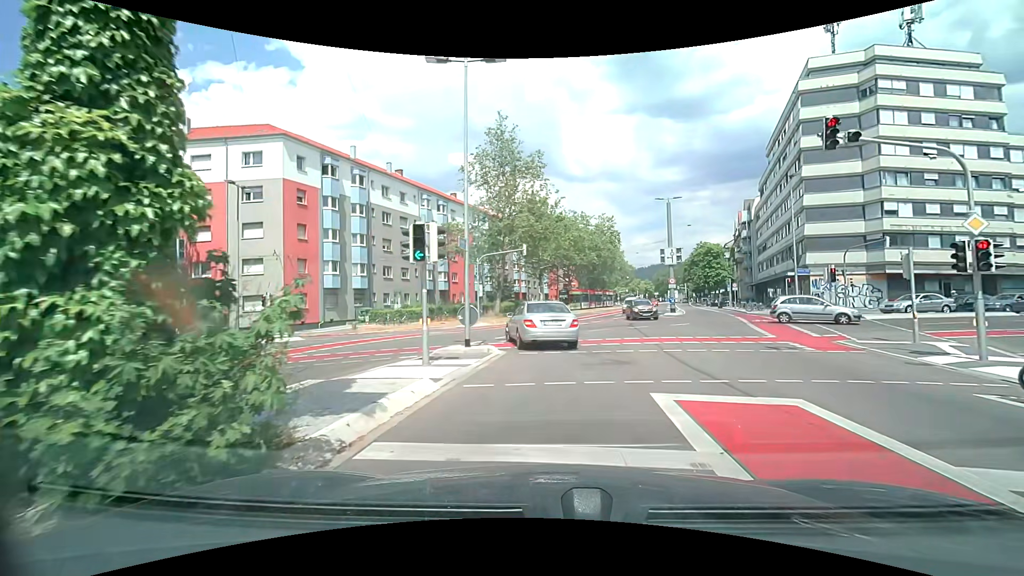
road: secondary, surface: asphalt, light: Day
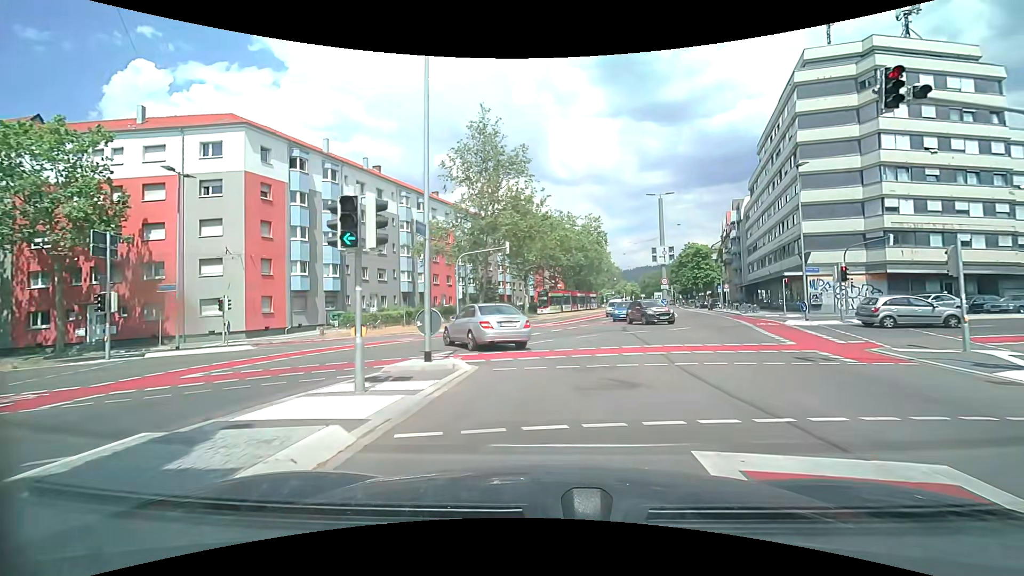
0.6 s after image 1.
(0.0, +3.0) m; +2°
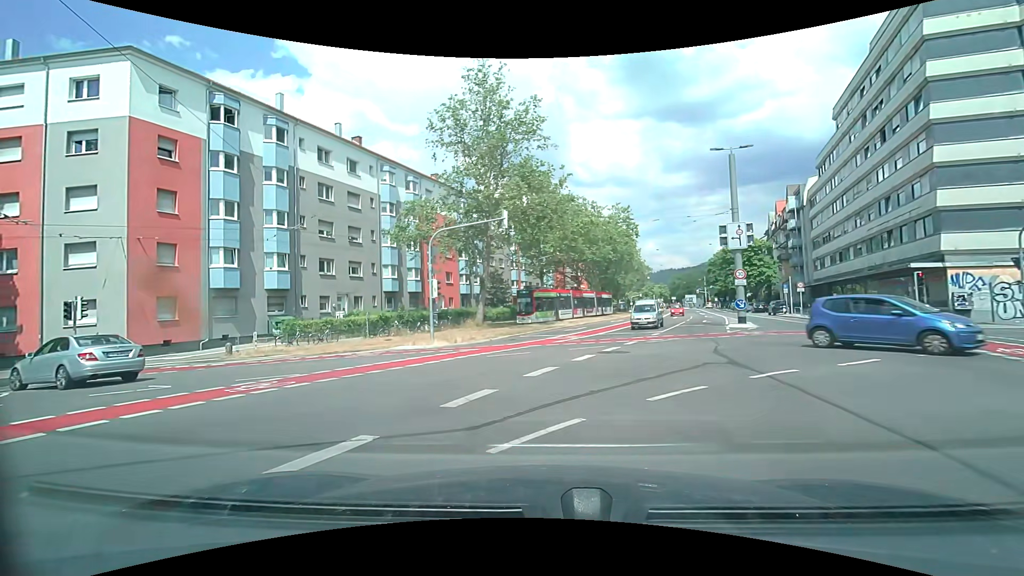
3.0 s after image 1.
(+0.1, +12.7) m; -3°
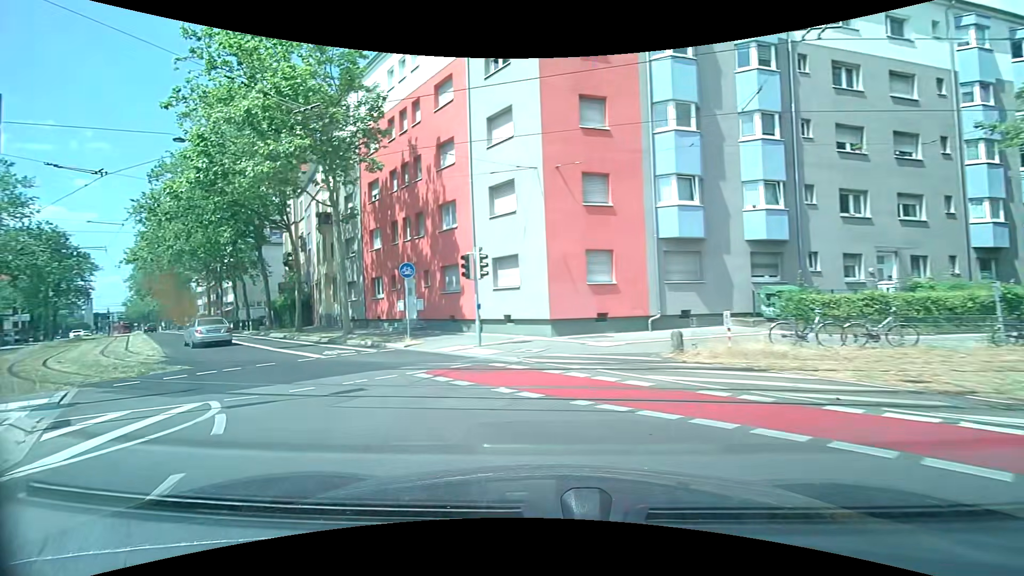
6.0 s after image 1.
(-6.0, +13.3) m; -53°
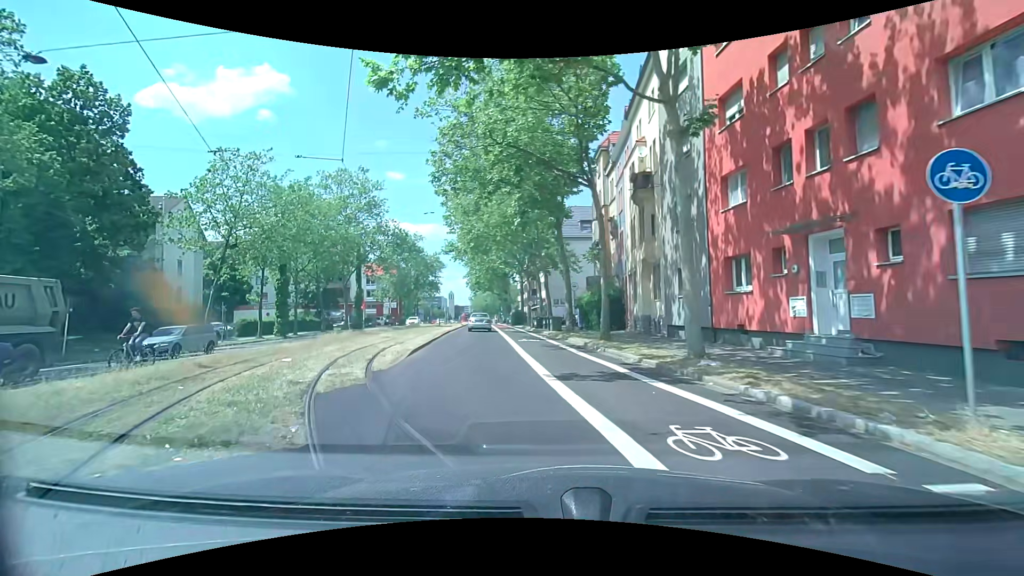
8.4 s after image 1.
(-4.6, +12.2) m; -33°
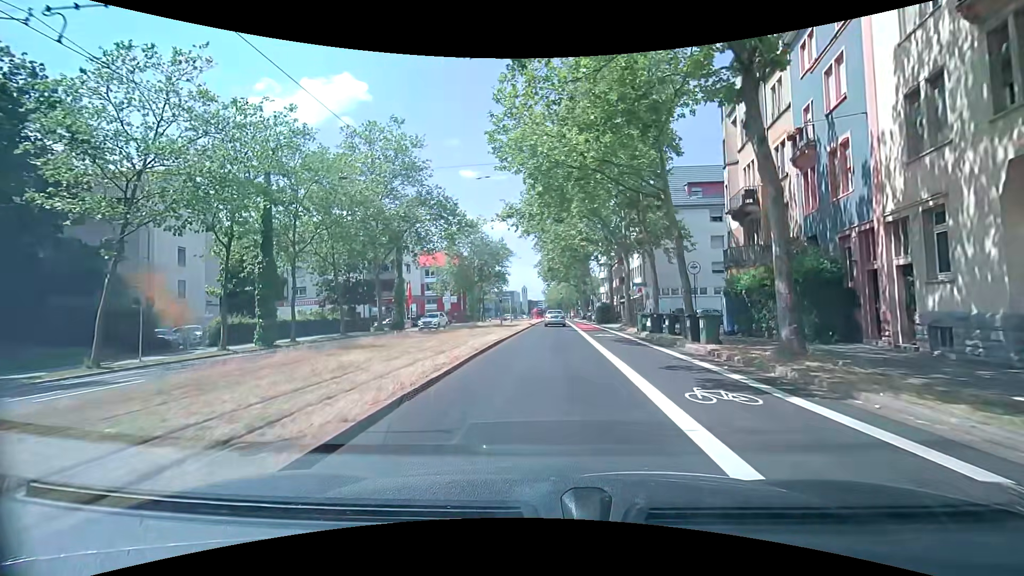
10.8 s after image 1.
(-2.0, +16.9) m; -8°
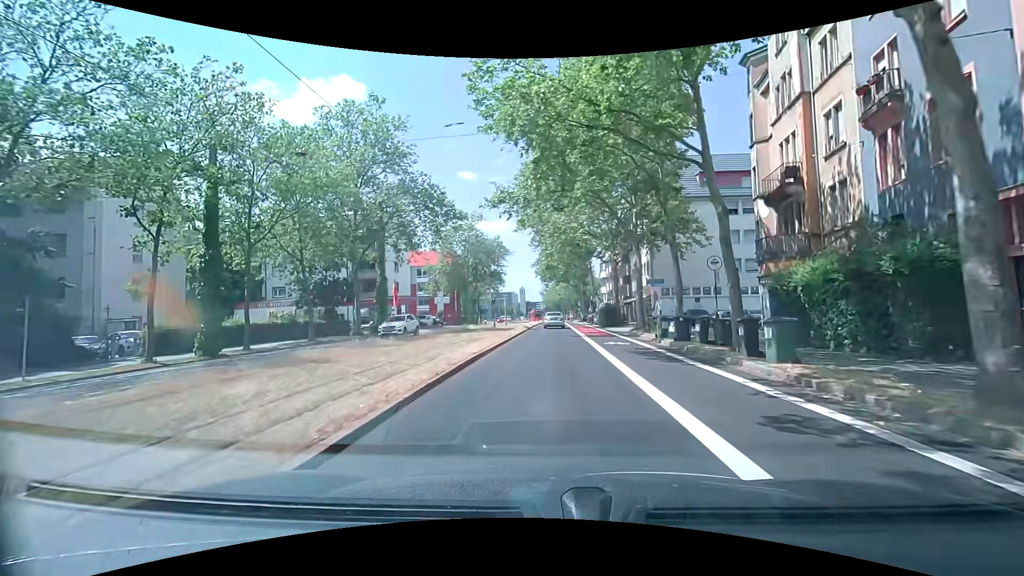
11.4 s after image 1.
(-0.1, +5.2) m; -1°
